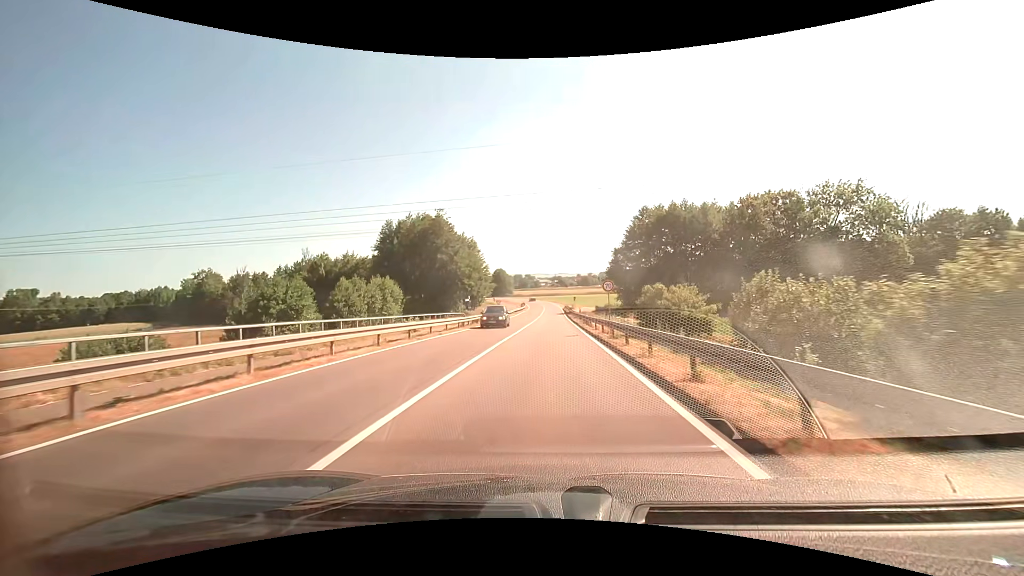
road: secondary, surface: asphalt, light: Day
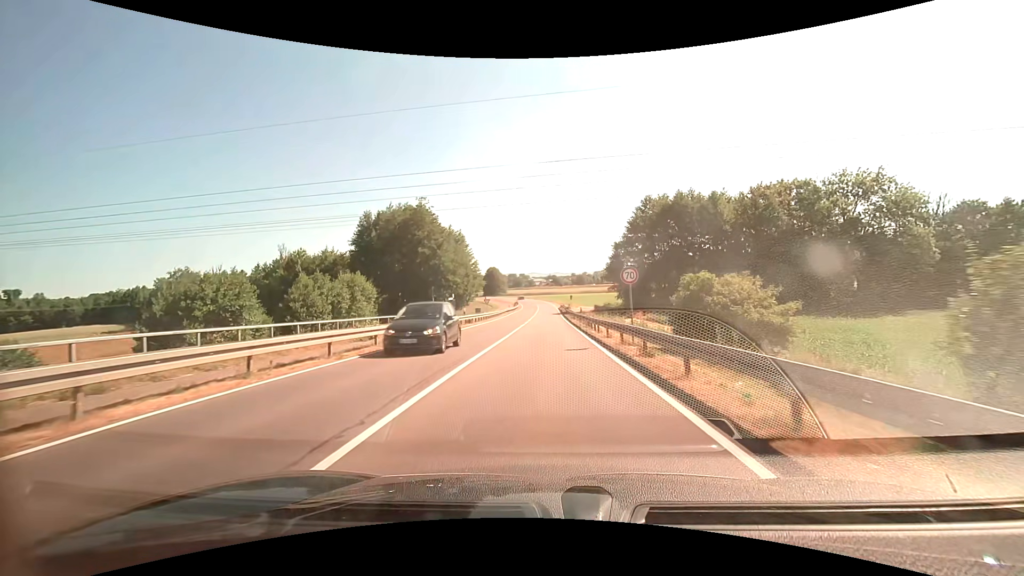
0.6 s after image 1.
(0.0, +7.9) m; +1°
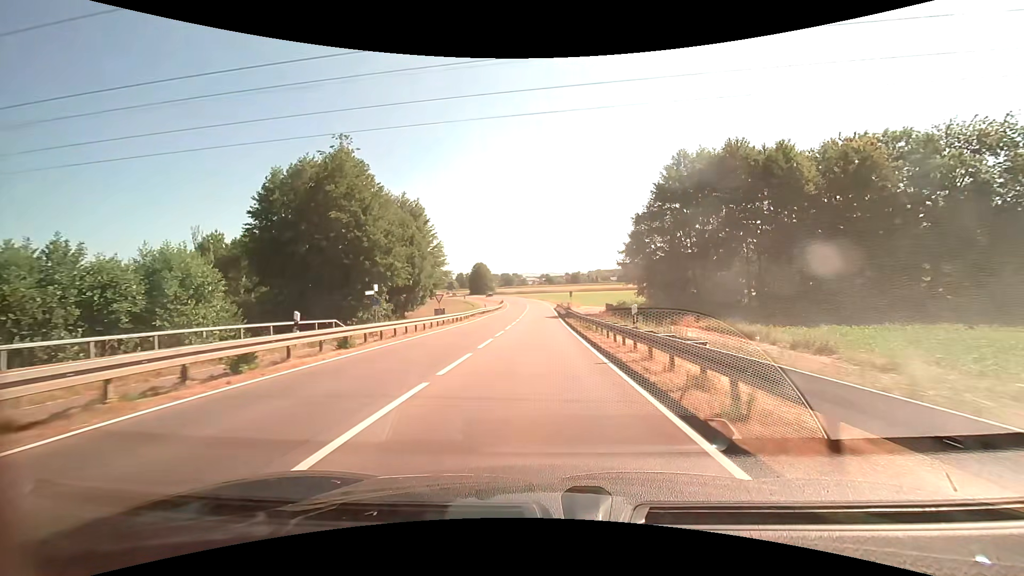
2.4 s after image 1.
(+0.2, +25.4) m; +1°
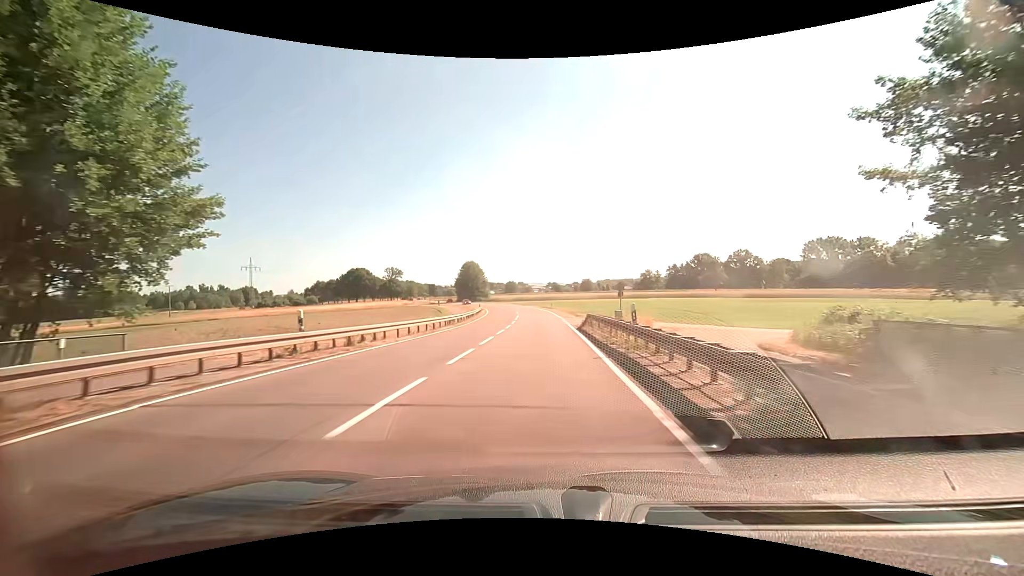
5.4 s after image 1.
(-0.1, +47.6) m; -1°
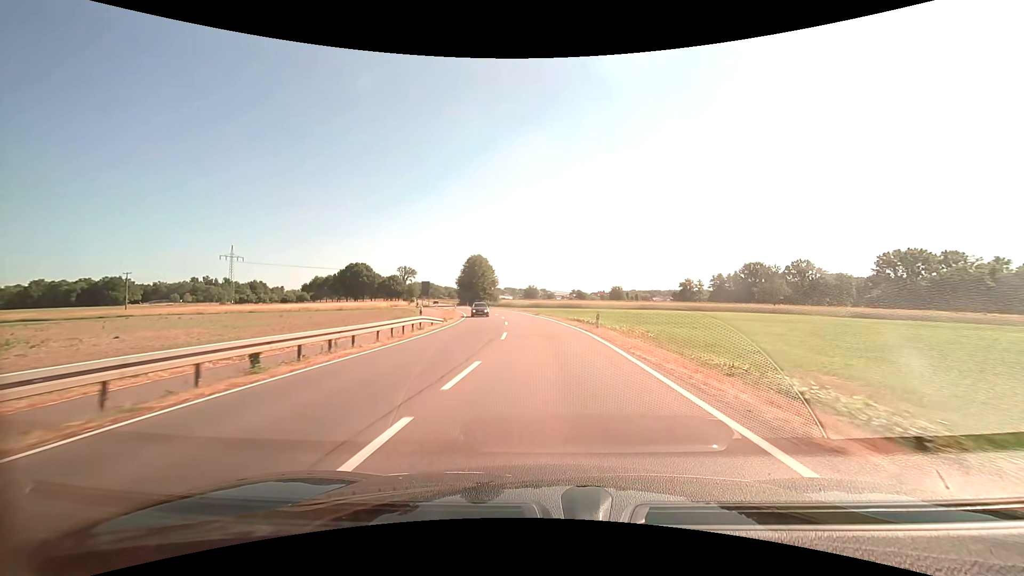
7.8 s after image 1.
(-0.7, +39.5) m; -3°
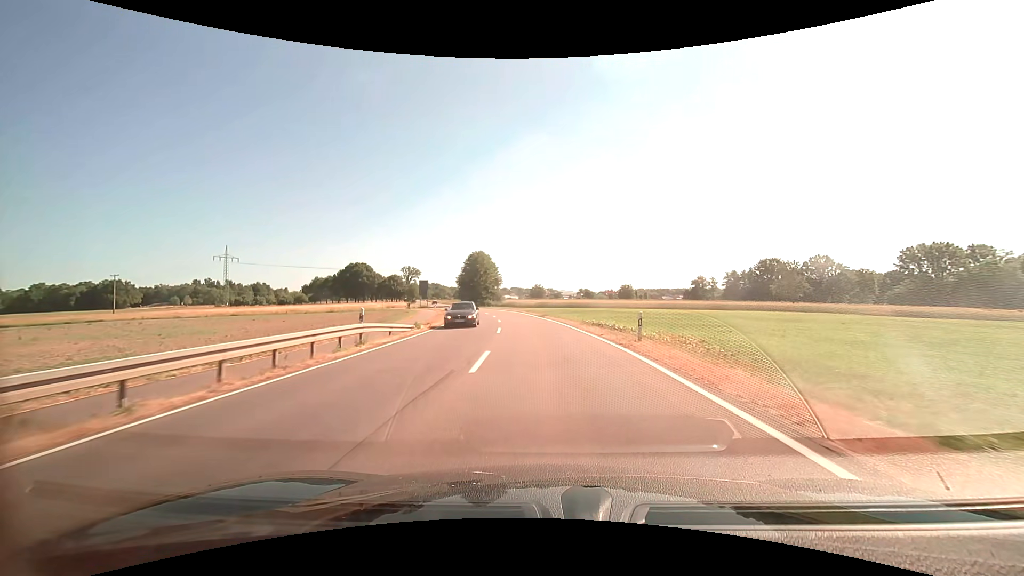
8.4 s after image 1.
(0.0, +9.9) m; -1°
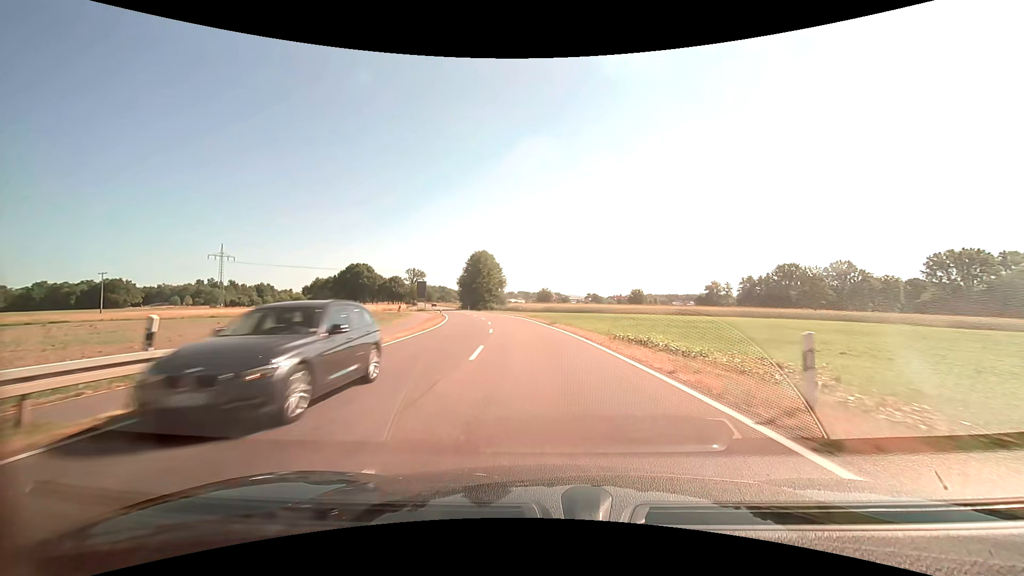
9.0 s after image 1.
(-0.1, +9.9) m; -1°
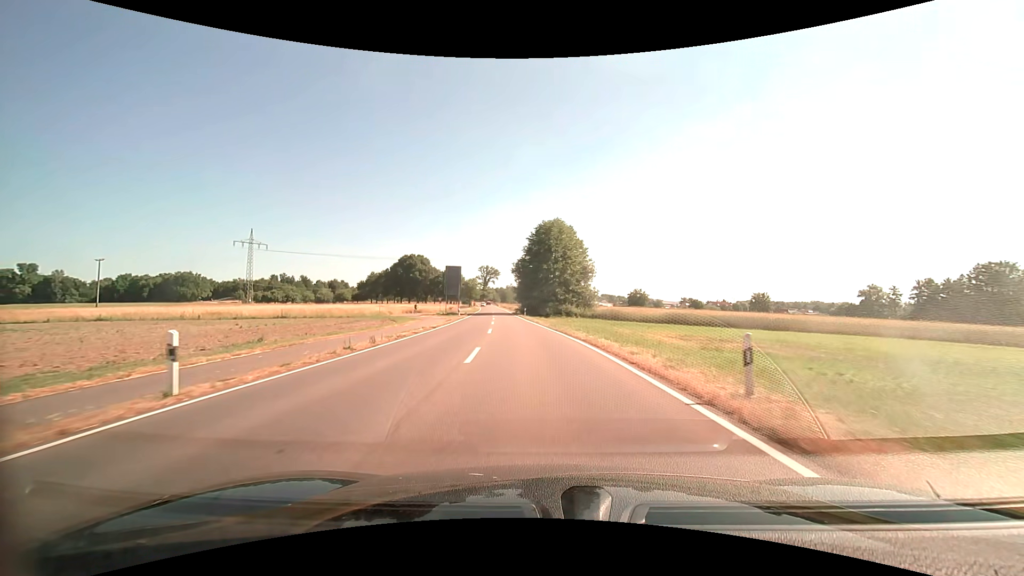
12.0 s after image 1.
(-4.2, +48.6) m; -9°
(0, +10) (-1, +20) (-1, +30) (-2, +40) (-3, +50) (-4, +60) (-5, +70) (-6, +80) (-7, +90) (-8, +100) m
